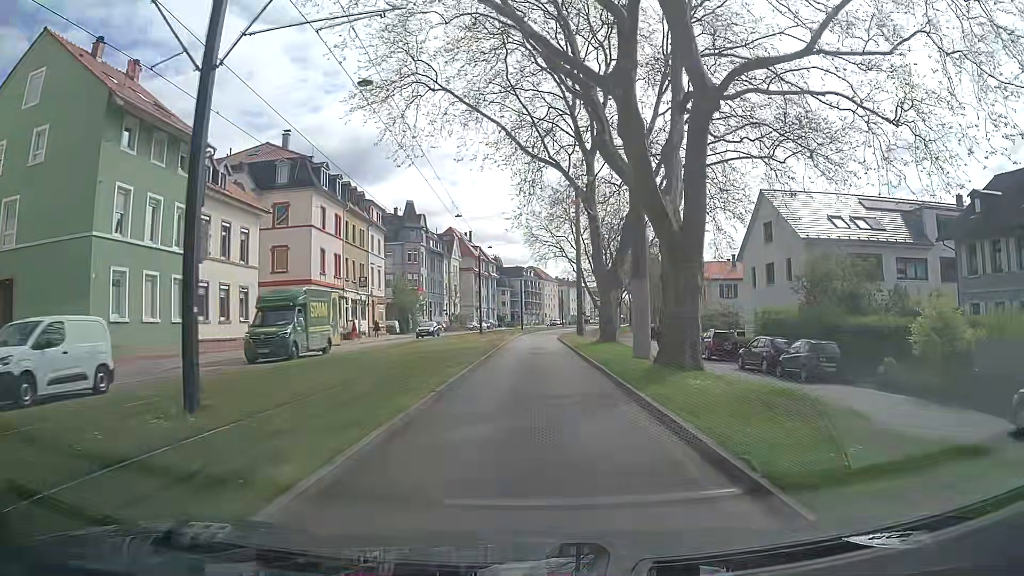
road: secondary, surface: asphalt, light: Day
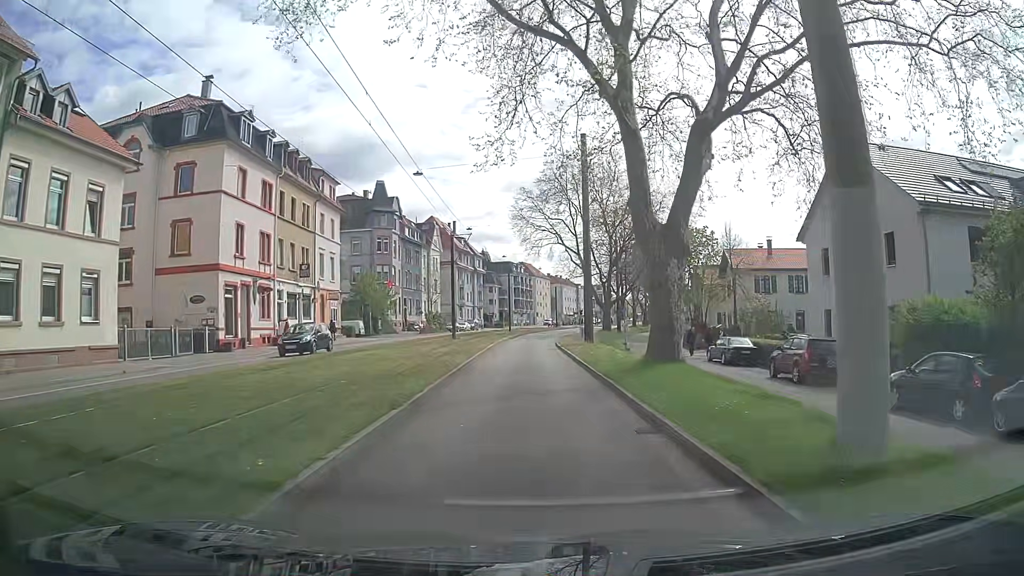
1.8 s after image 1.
(+0.1, +14.2) m; 0°
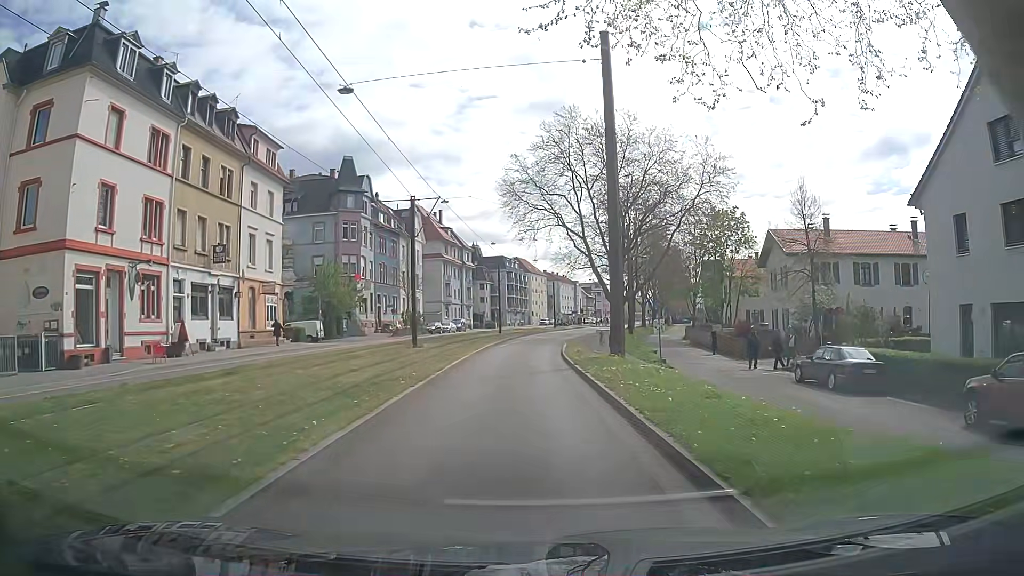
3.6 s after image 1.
(+0.1, +13.4) m; +1°
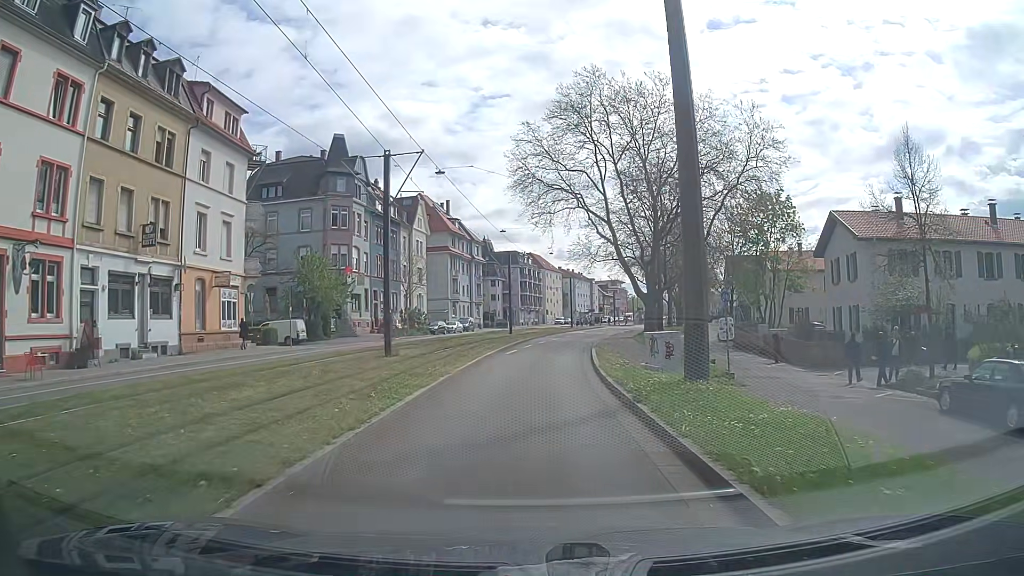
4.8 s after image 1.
(-0.2, +8.7) m; -2°
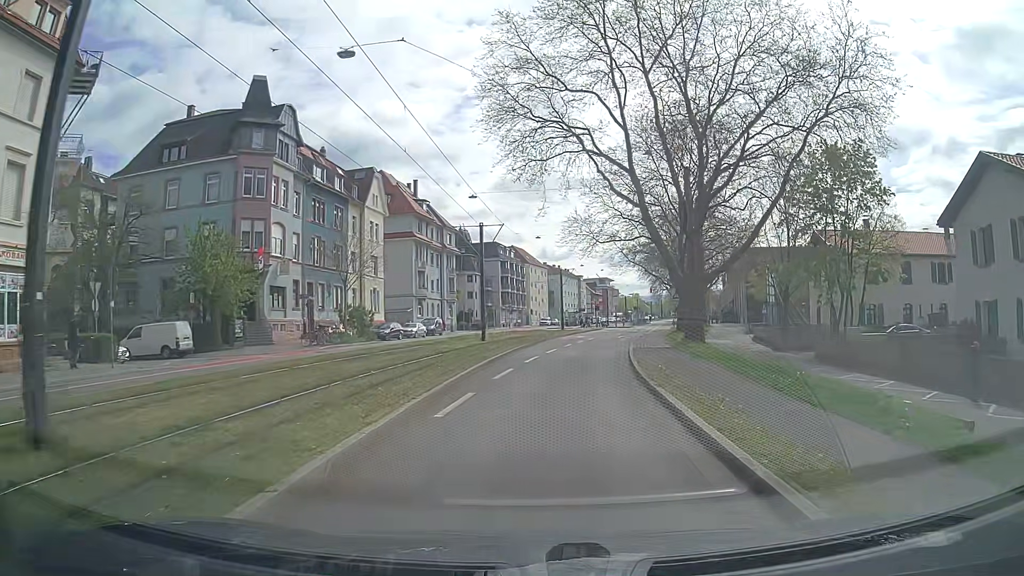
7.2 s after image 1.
(+0.1, +17.1) m; +2°
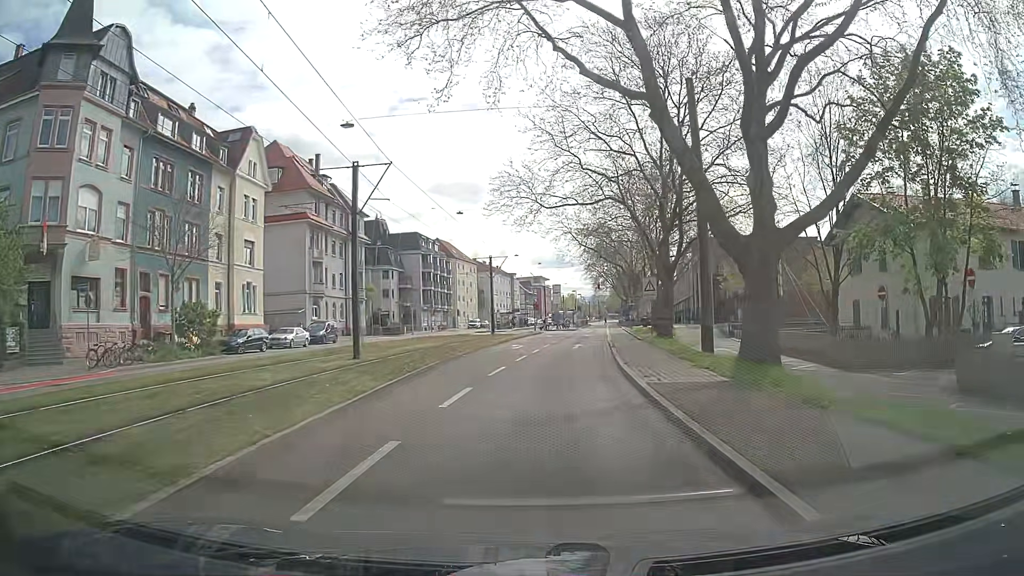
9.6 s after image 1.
(+0.7, +16.7) m; +6°
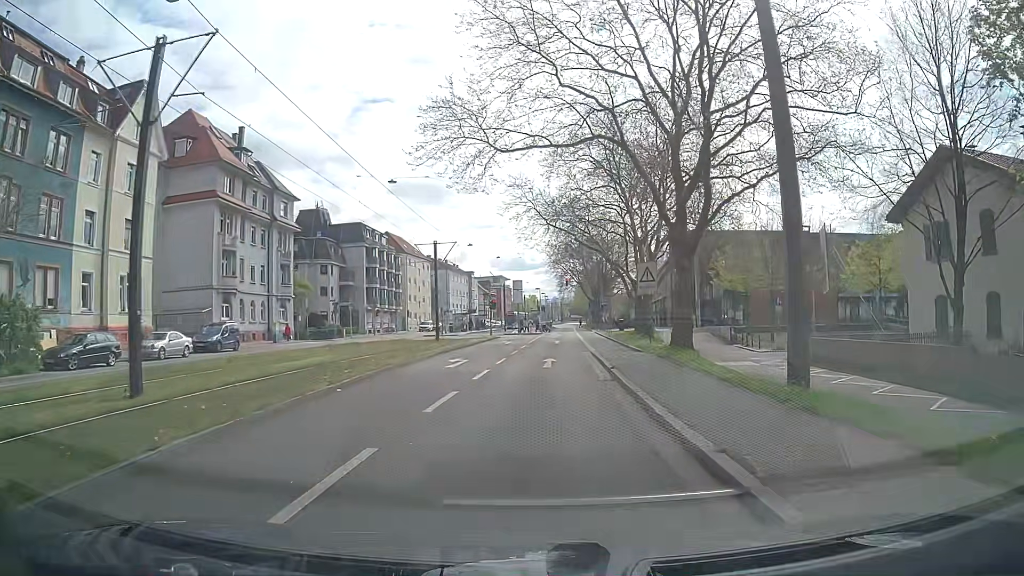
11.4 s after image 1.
(+0.3, +12.3) m; +4°
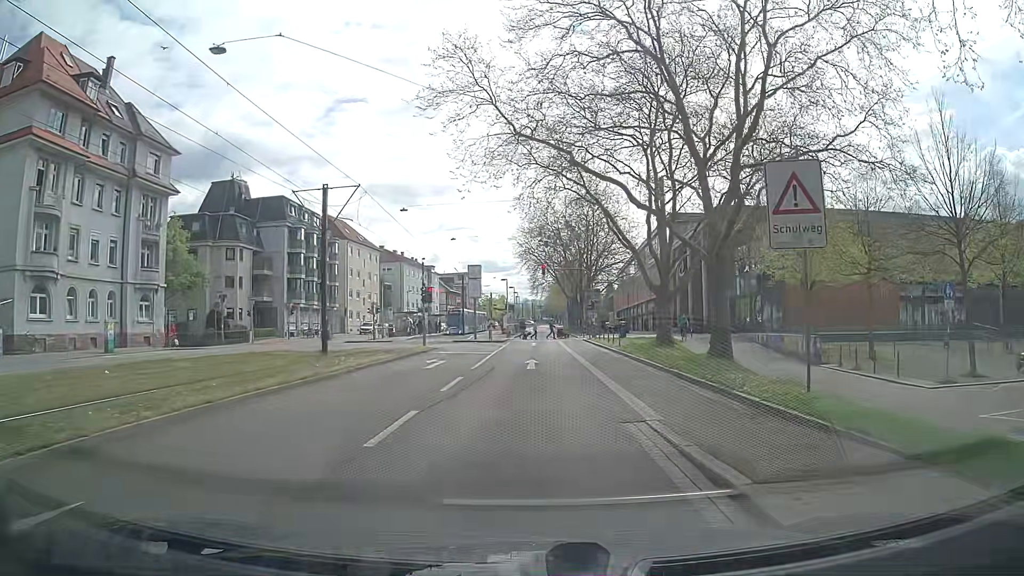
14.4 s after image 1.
(+0.3, +20.8) m; +3°
